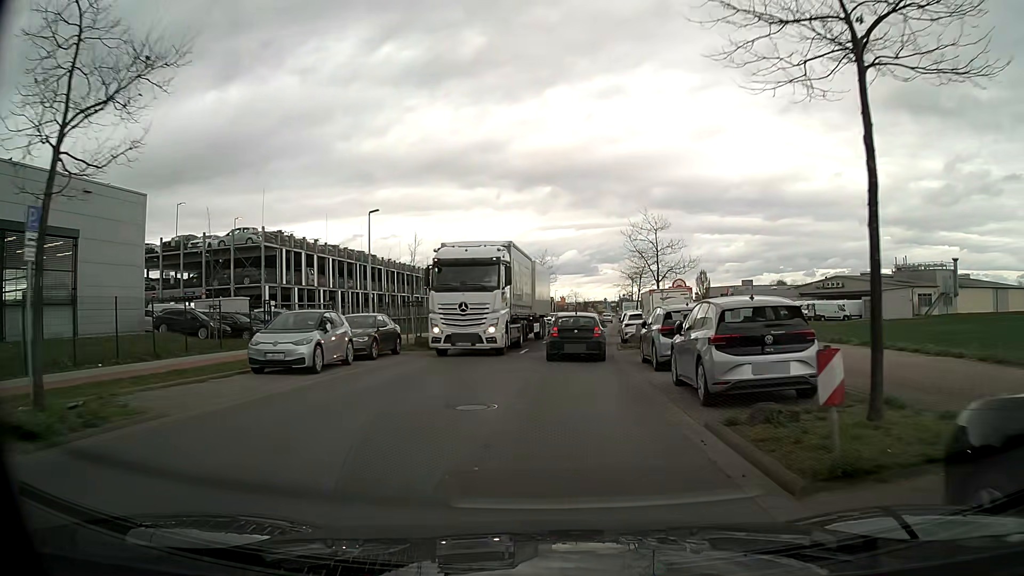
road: tertiary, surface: asphalt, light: Day
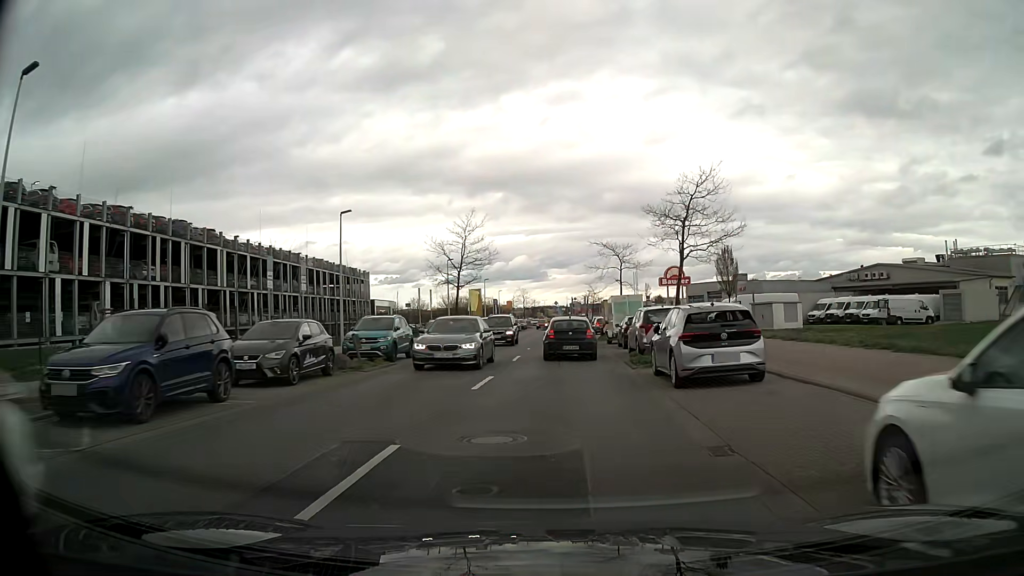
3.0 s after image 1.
(+1.3, +29.3) m; +4°
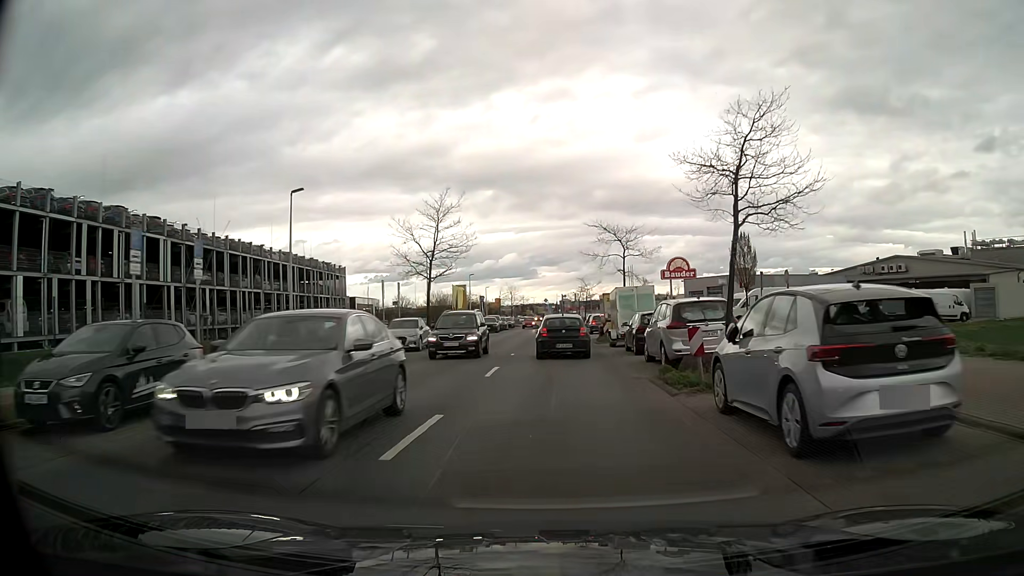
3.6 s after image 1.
(+0.1, +6.7) m; +1°
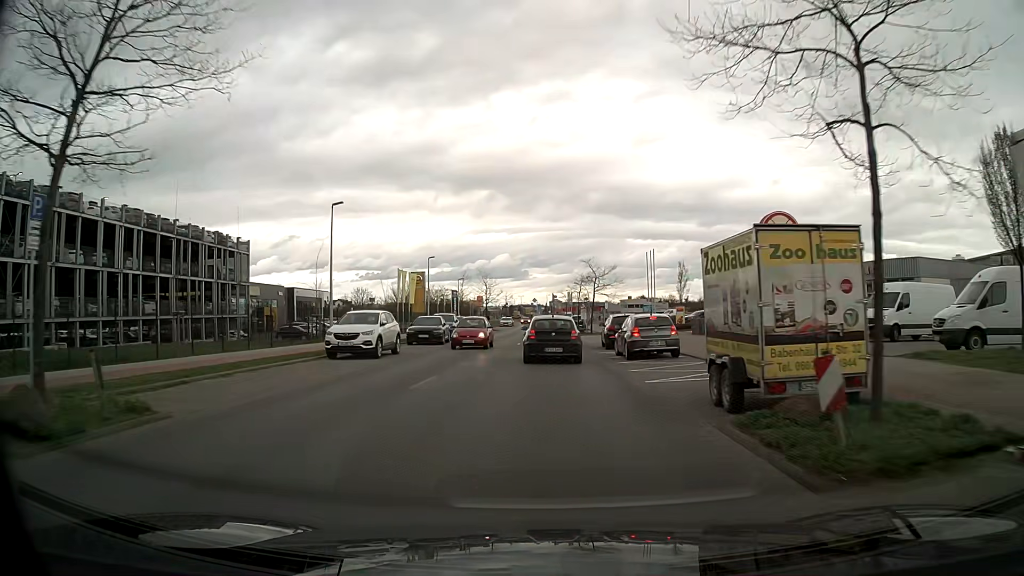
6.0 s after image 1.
(+0.3, +27.4) m; +1°
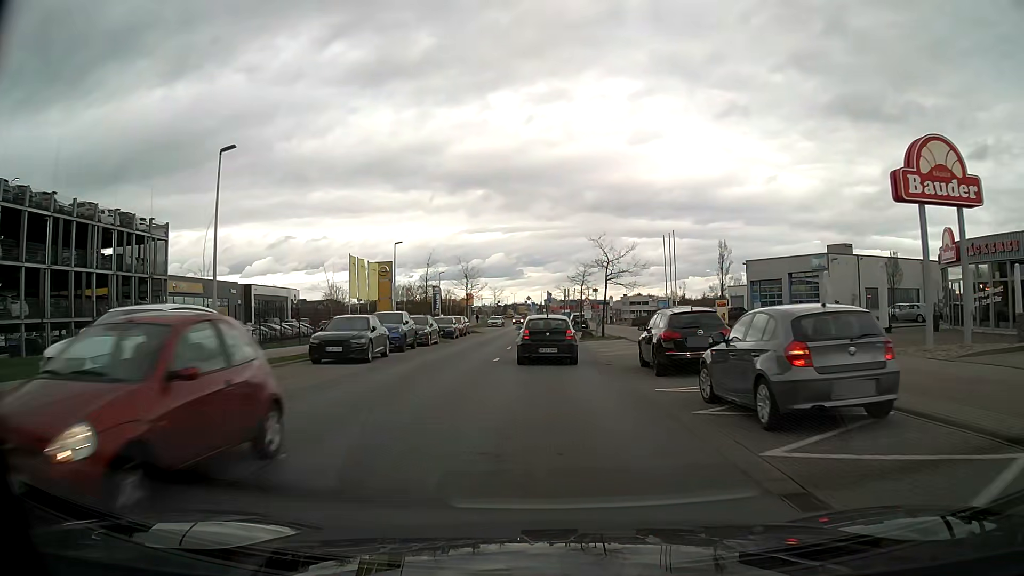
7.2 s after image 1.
(+0.1, +14.0) m; 0°
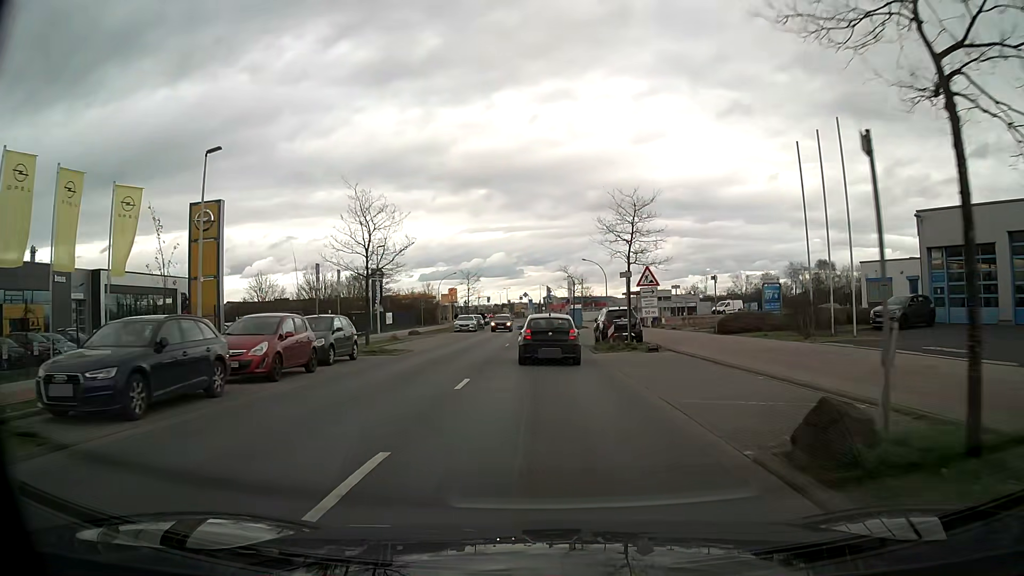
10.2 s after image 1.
(+0.1, +33.6) m; 0°
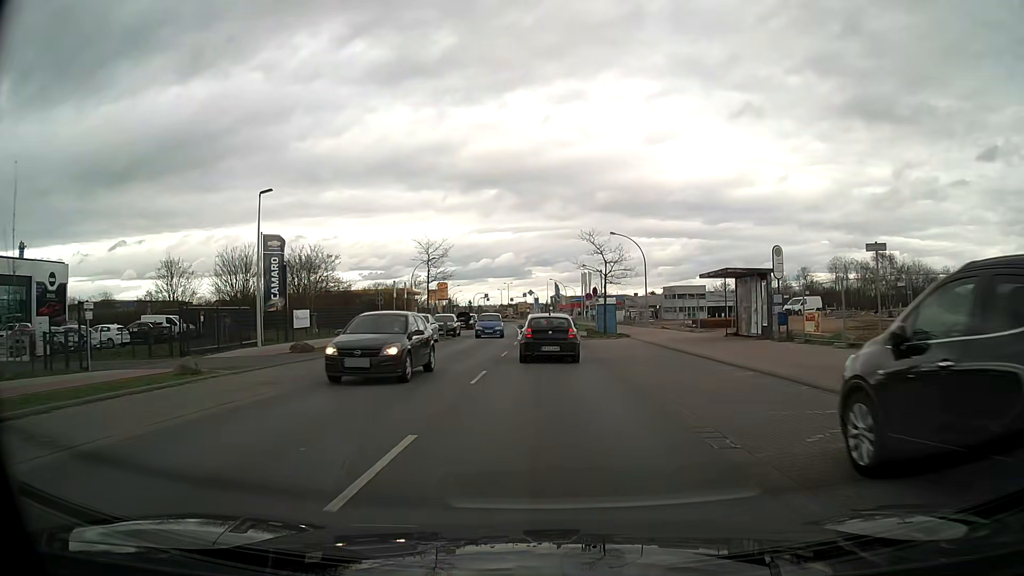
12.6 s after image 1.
(-0.2, +26.2) m; -1°
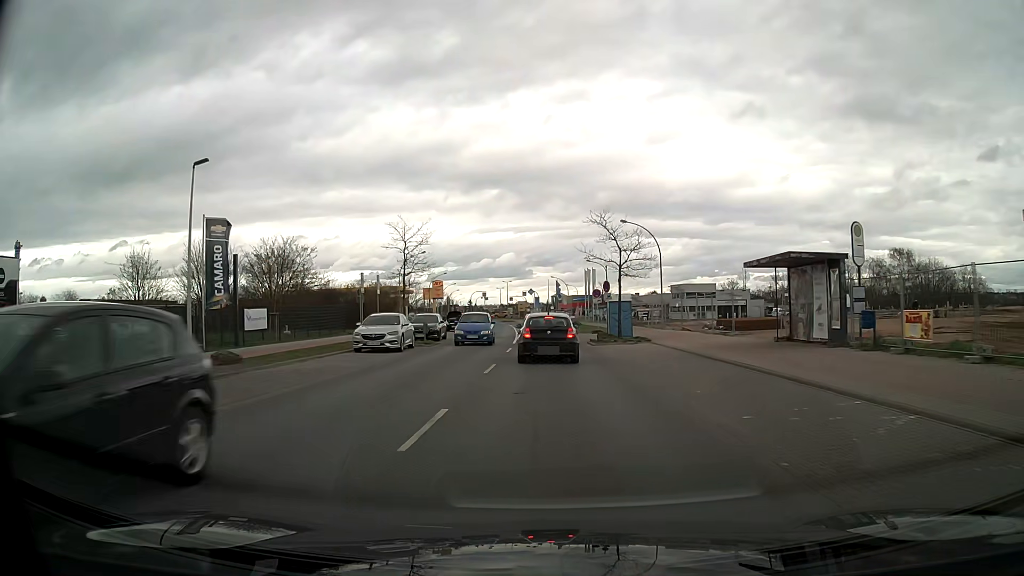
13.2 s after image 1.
(0.0, +6.9) m; 0°
(0, +10) (0, +20) (0, +30) (0, +40) (0, +50) (0, +60) (+1, +70) (+1, +80) (+1, +90) (0, +100) m
